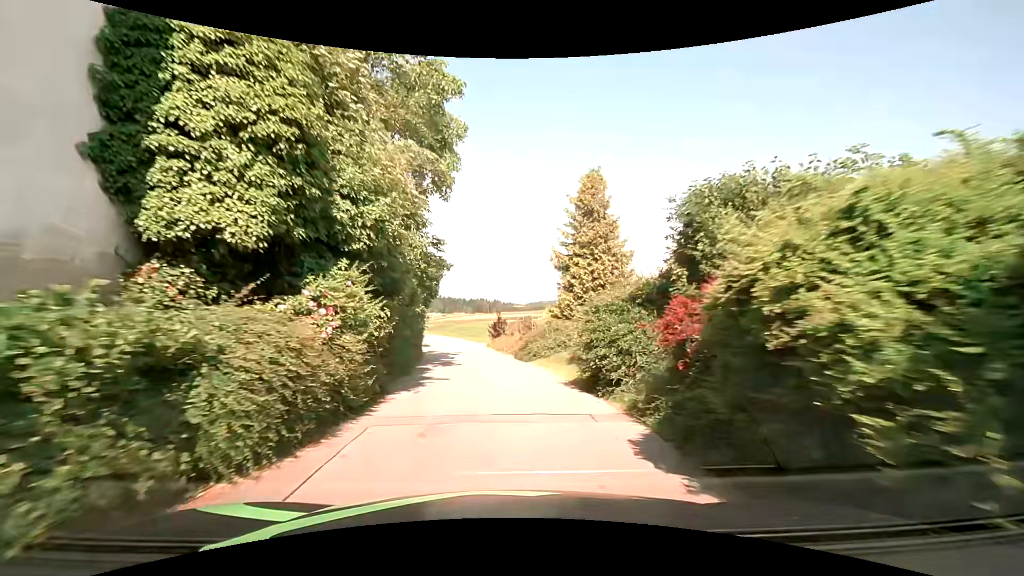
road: tertiary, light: Day
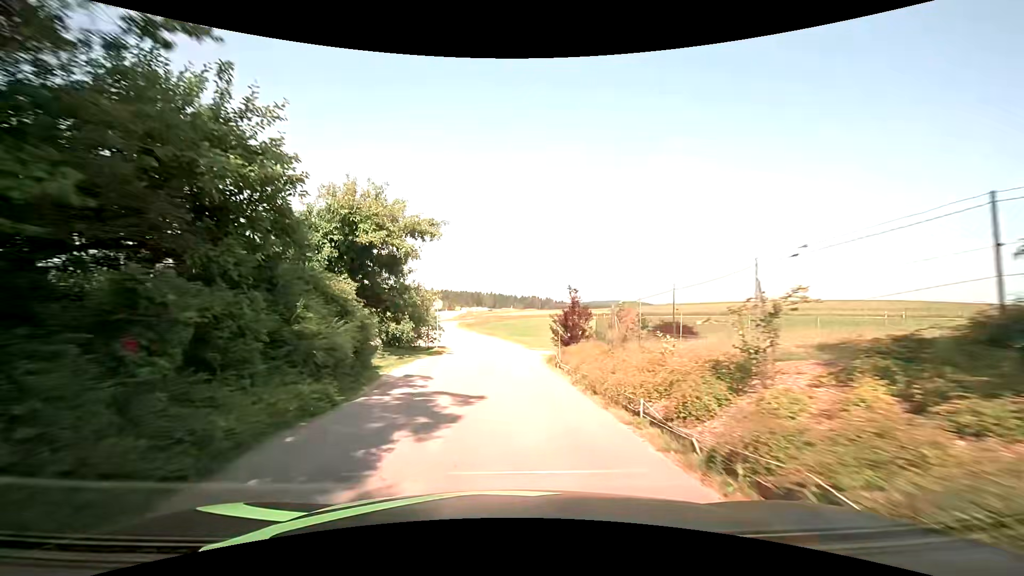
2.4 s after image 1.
(-0.9, +23.0) m; -5°
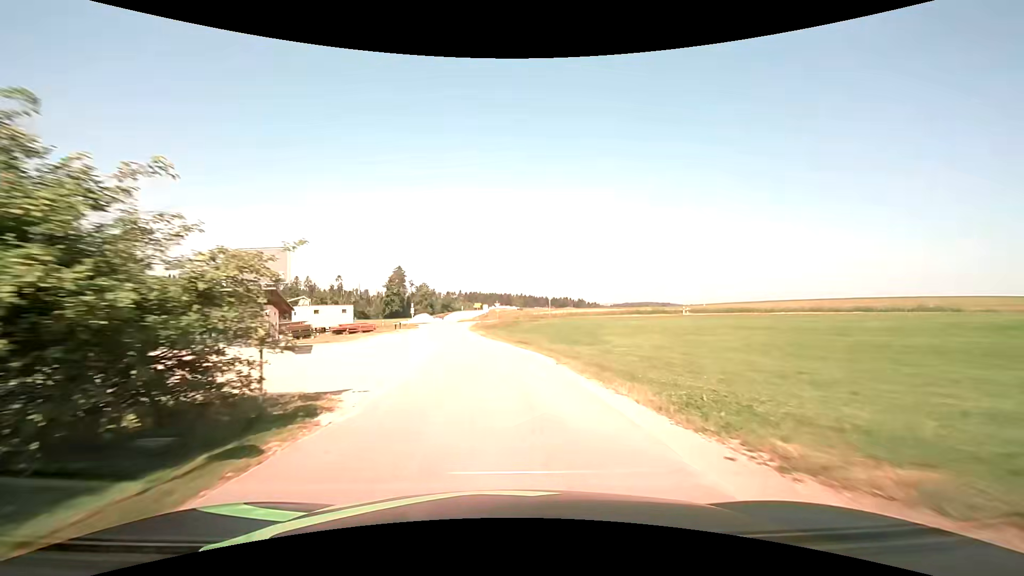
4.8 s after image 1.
(-1.1, +28.8) m; -4°
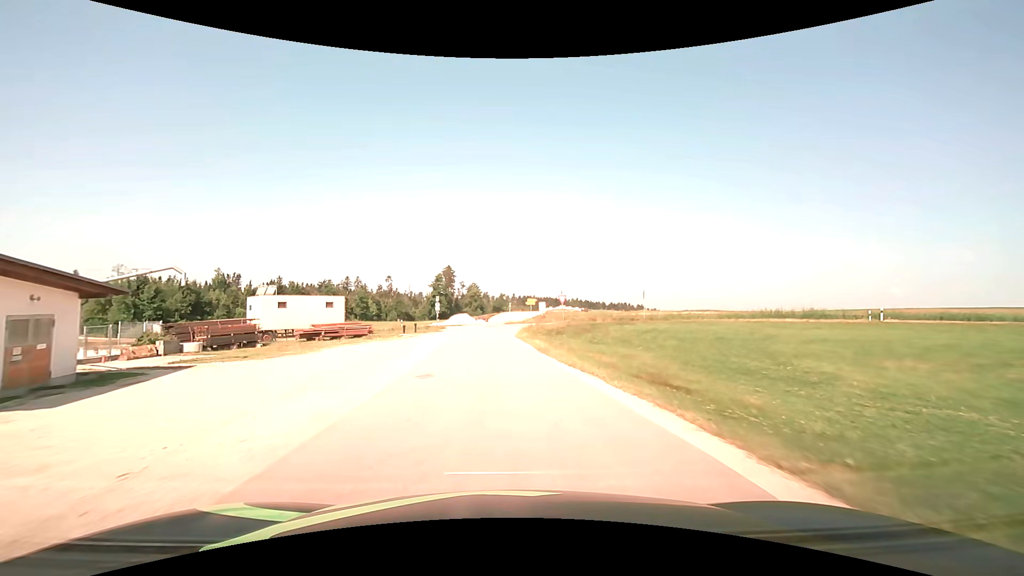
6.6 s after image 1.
(-1.4, +25.2) m; -7°
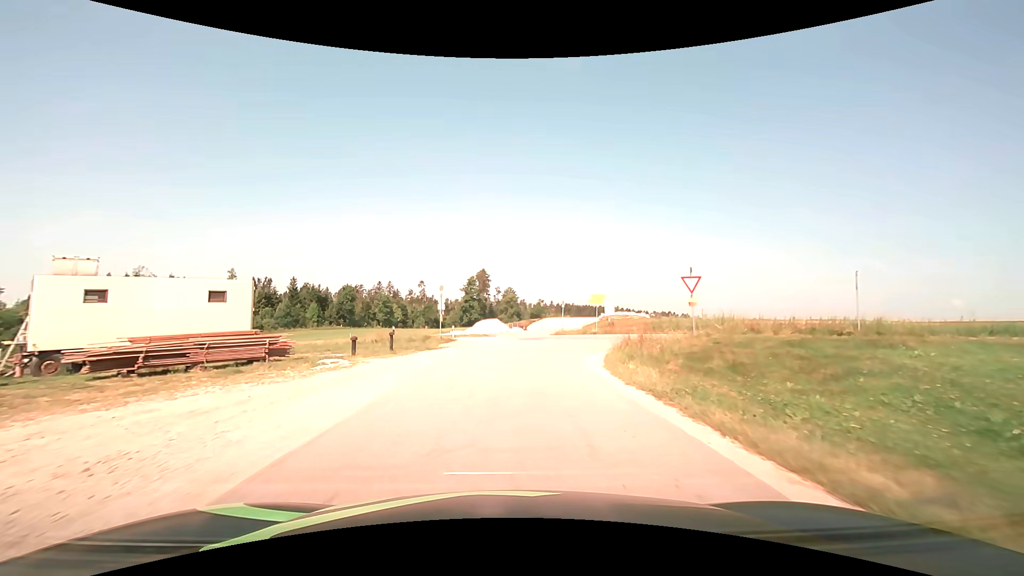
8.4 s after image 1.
(-1.0, +23.0) m; -4°
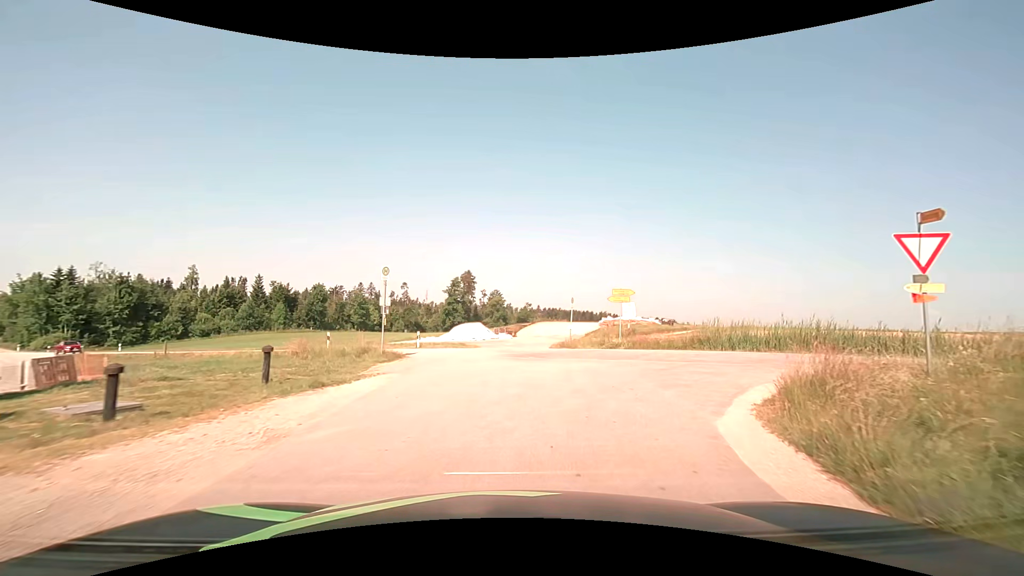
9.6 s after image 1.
(0.0, +11.5) m; +1°
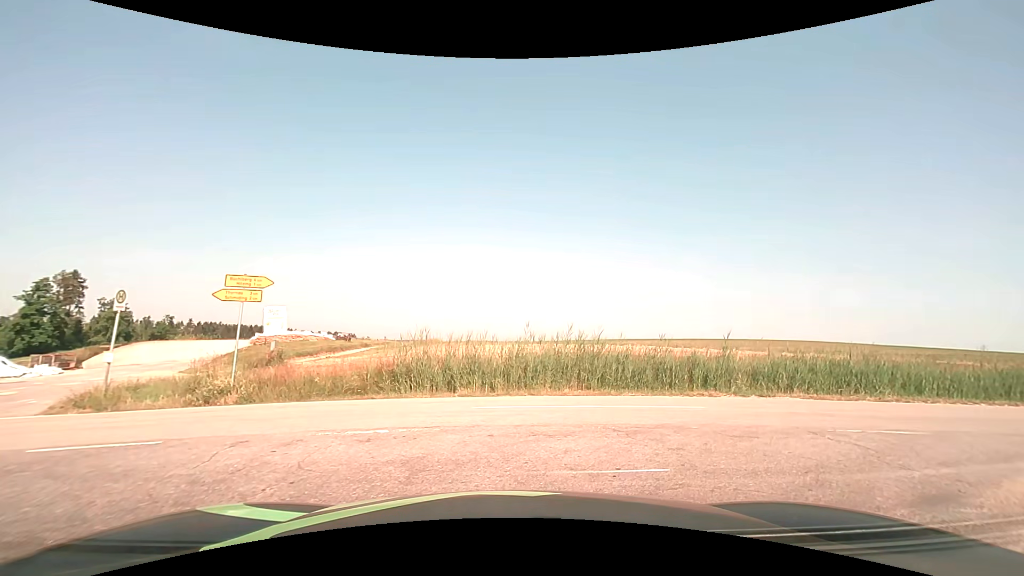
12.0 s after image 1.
(+2.9, +12.0) m; +36°
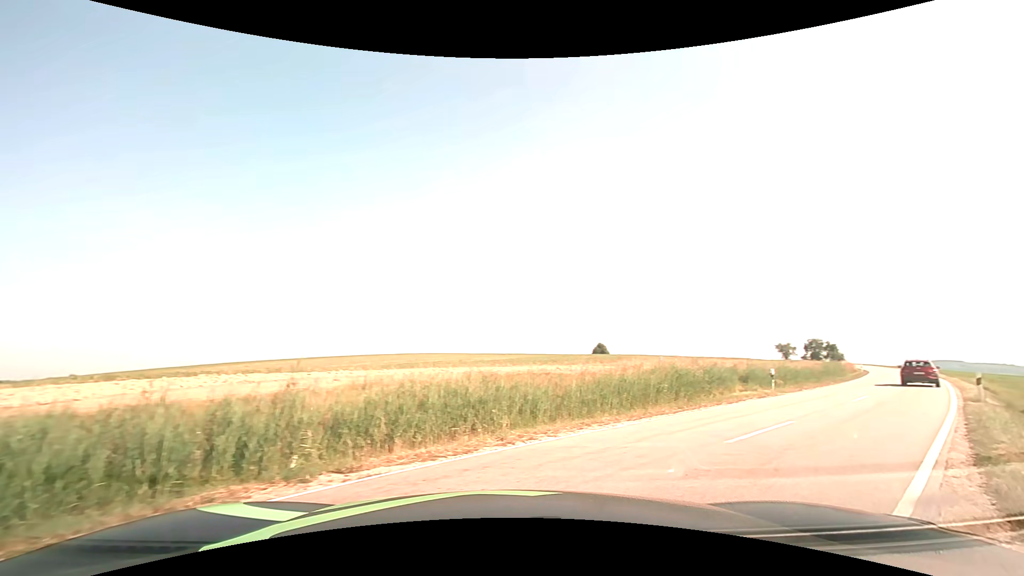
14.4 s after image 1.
(+2.2, +6.7) m; +37°
(+4, +9) (+11, +16) (+19, +23) (+26, +30) (+33, +37) (+40, +44) (+46, +51) (+53, +59) (+60, +66) (+66, +74) m
